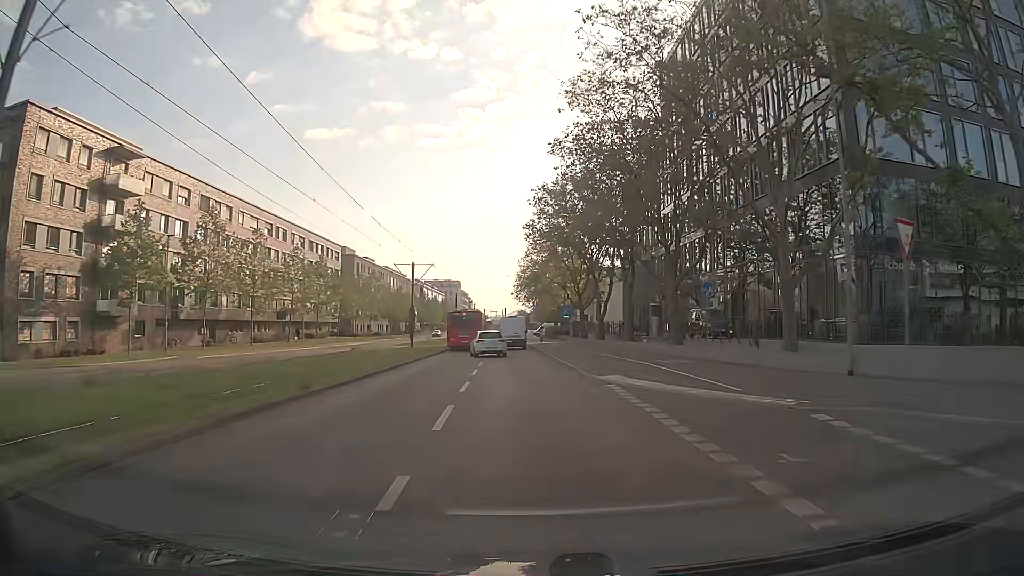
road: secondary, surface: asphalt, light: Day
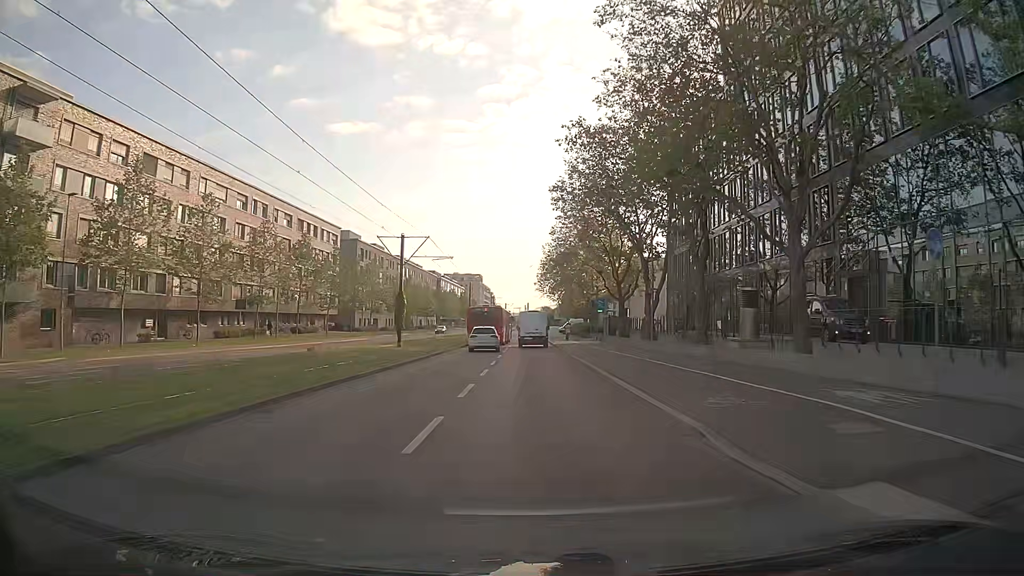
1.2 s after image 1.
(-0.1, +14.3) m; -2°
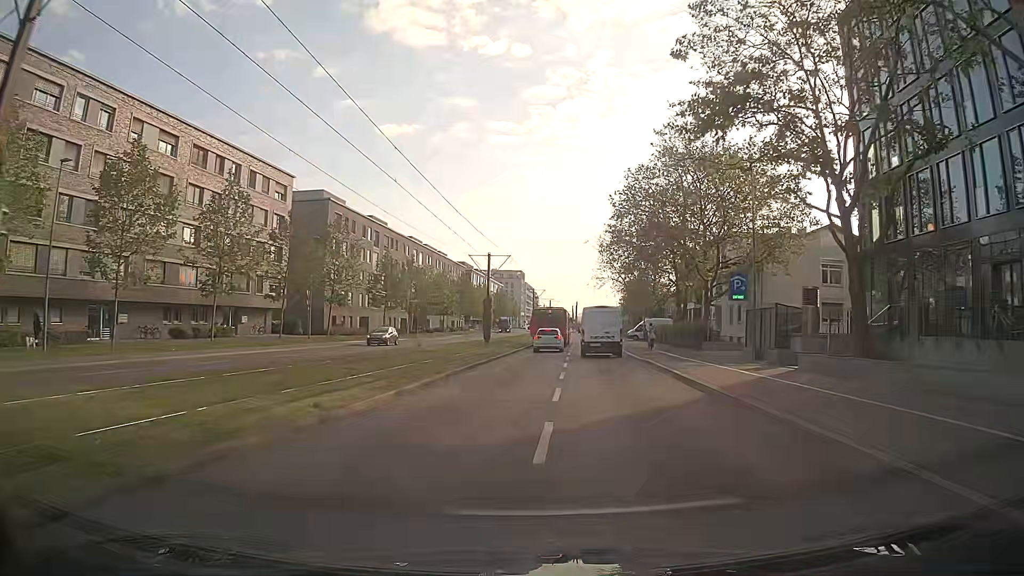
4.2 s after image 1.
(-0.9, +36.7) m; -4°
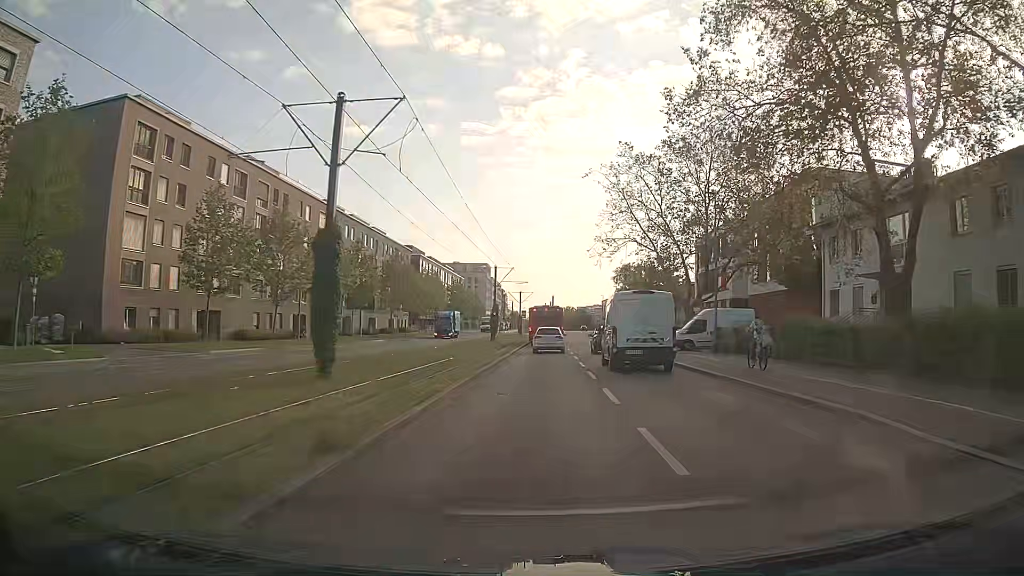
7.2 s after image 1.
(+0.9, +36.9) m; +3°
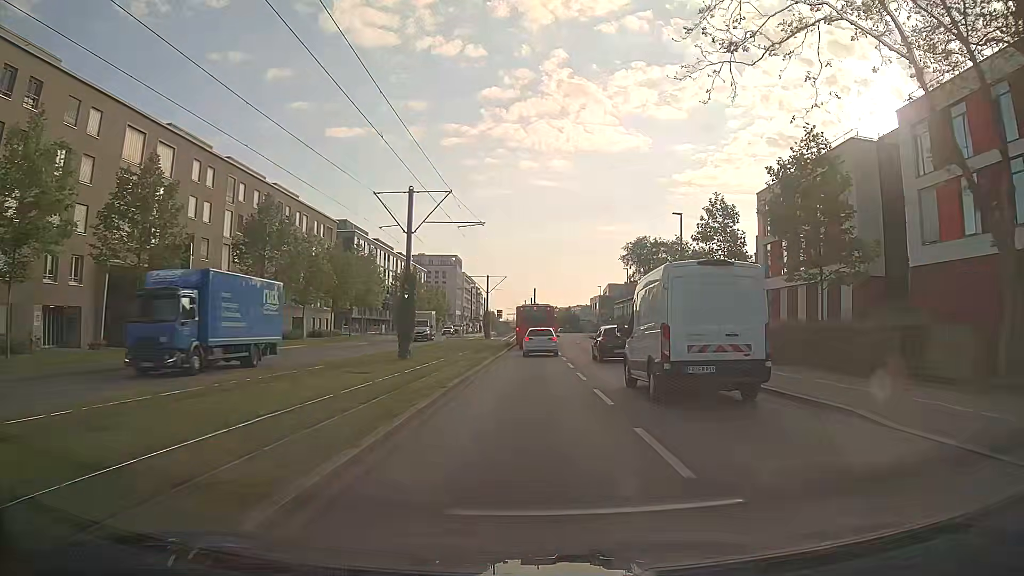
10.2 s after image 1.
(+0.8, +36.4) m; +2°
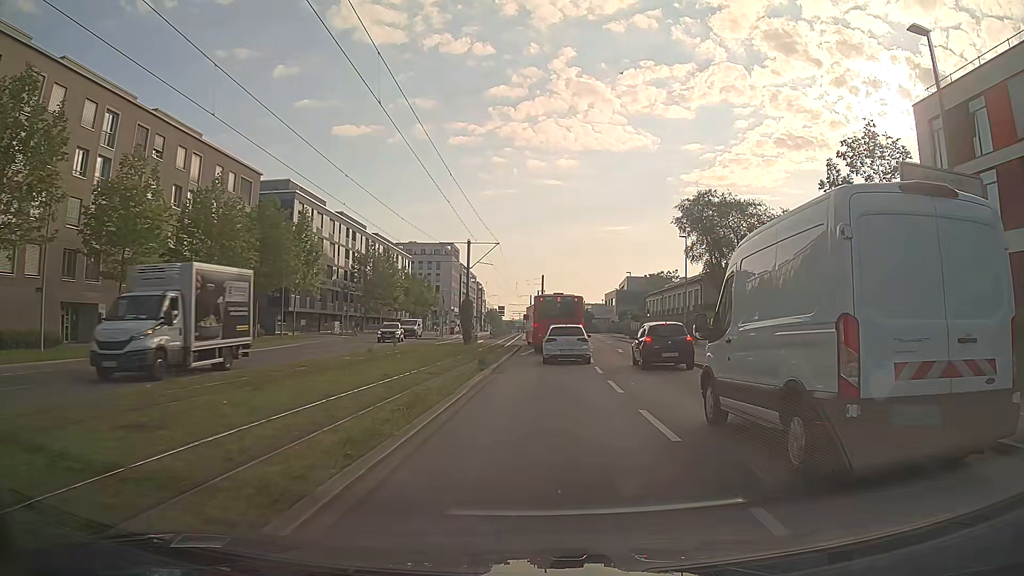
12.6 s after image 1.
(-0.3, +28.3) m; -1°
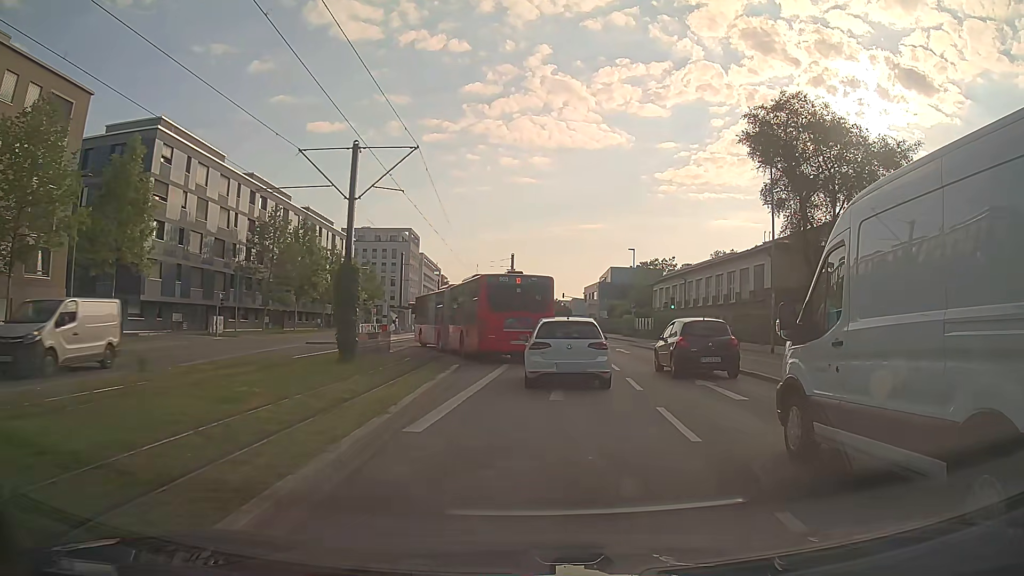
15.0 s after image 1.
(+0.6, +24.2) m; +3°
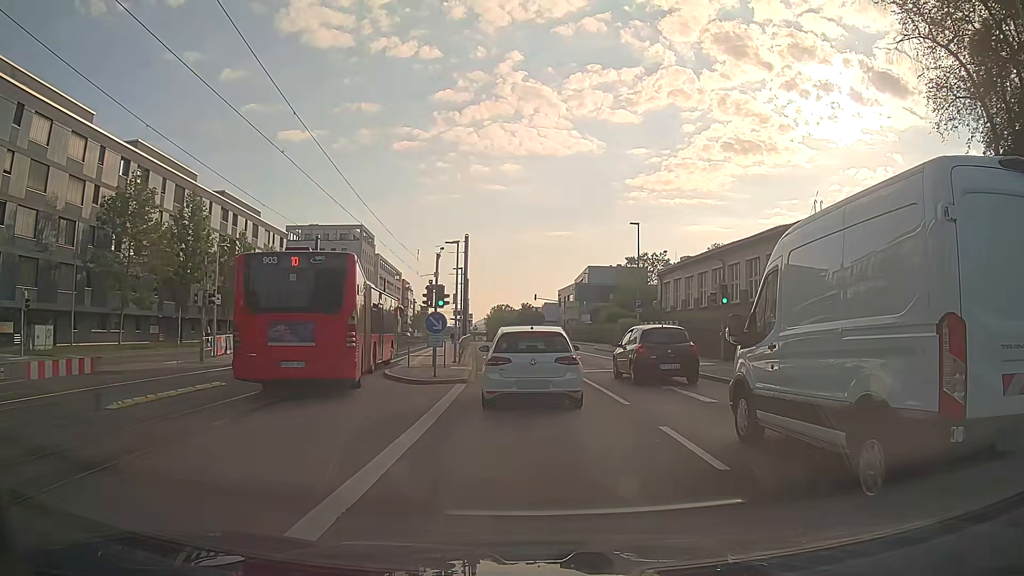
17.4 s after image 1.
(+0.5, +19.2) m; +3°
